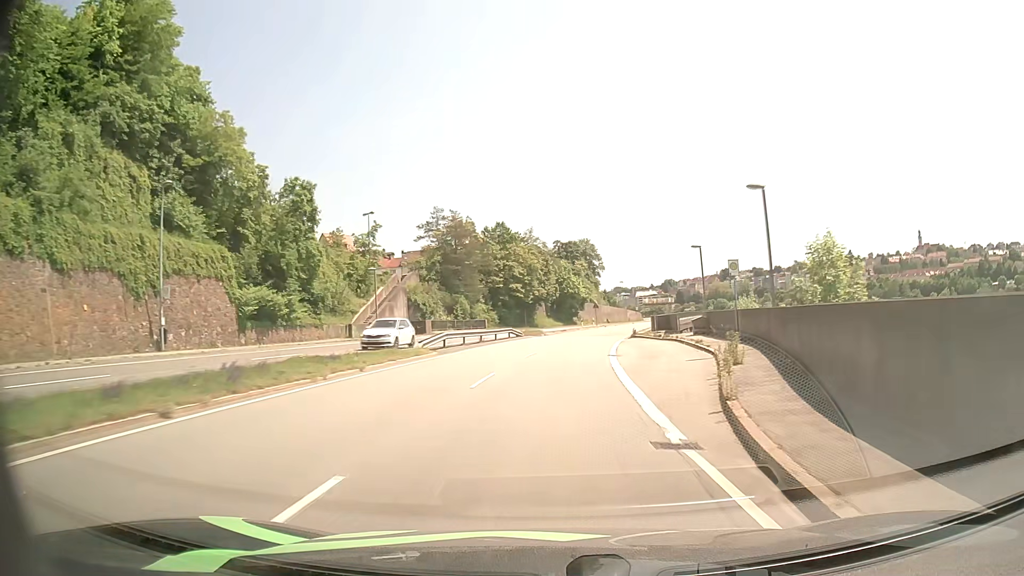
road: primary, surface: asphalt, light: Day
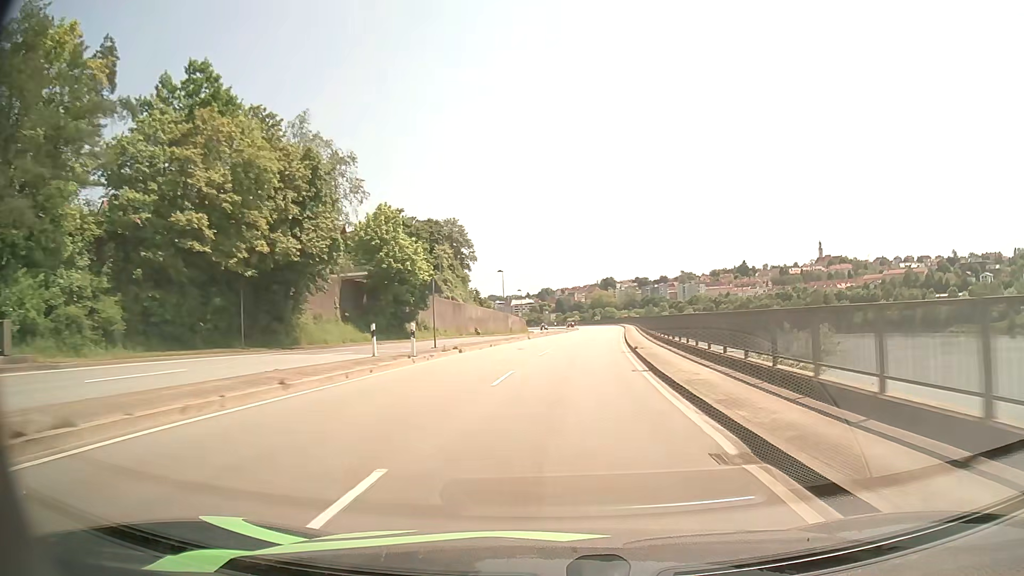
(+5.5, +58.9) m; +11°
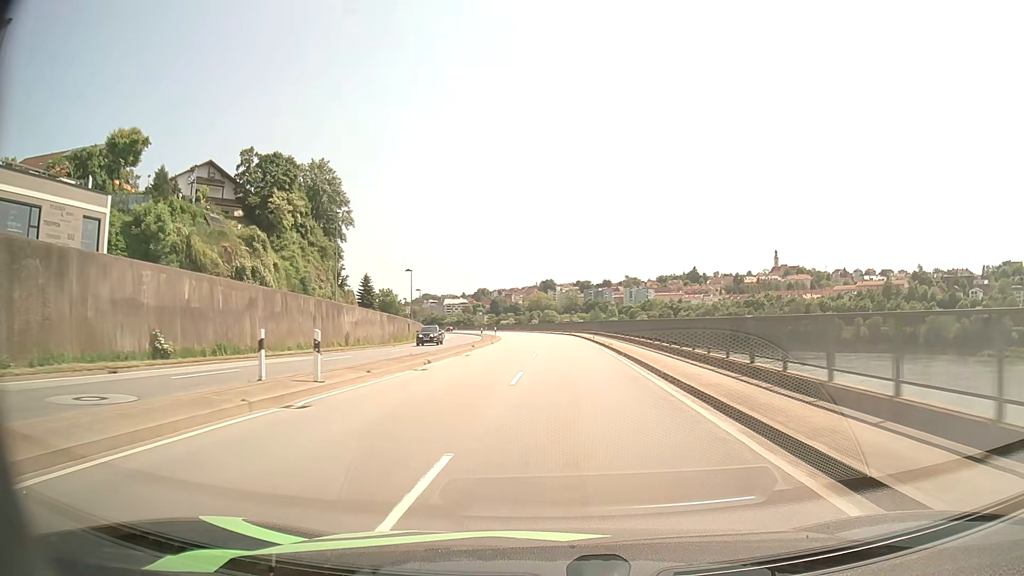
(+4.2, +58.6) m; +5°
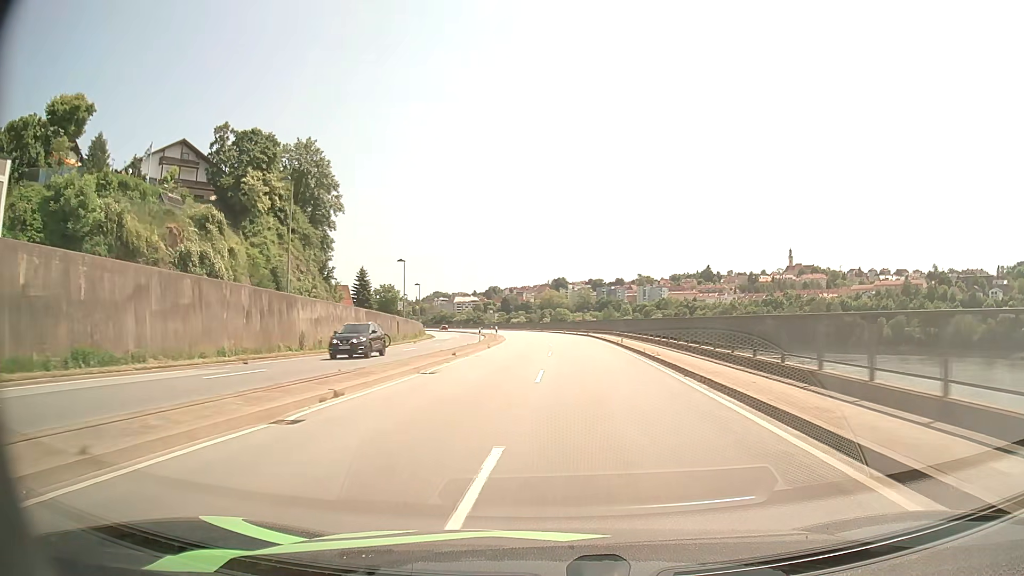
(-0.1, +11.6) m; -1°
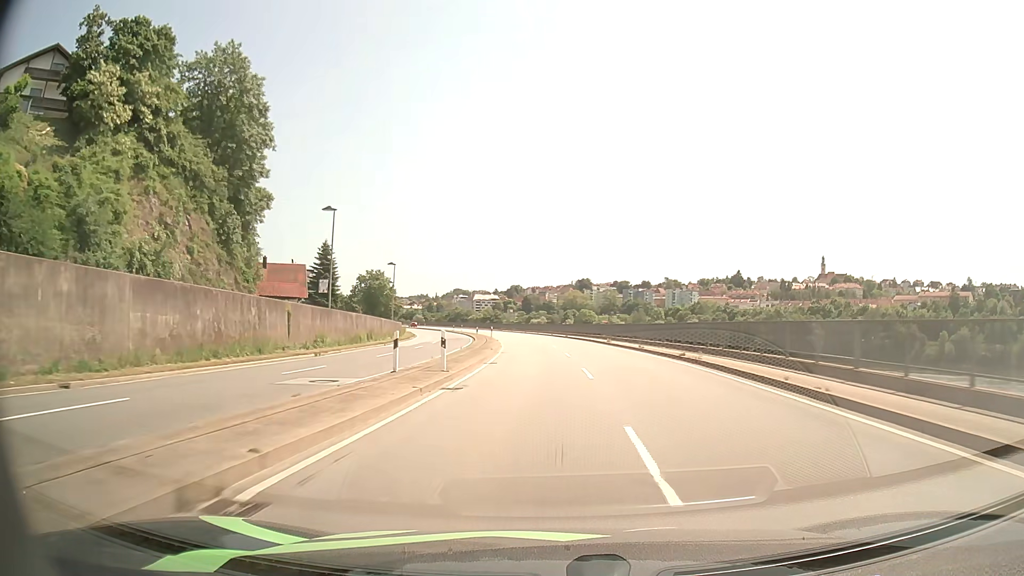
(-0.6, +34.4) m; -2°
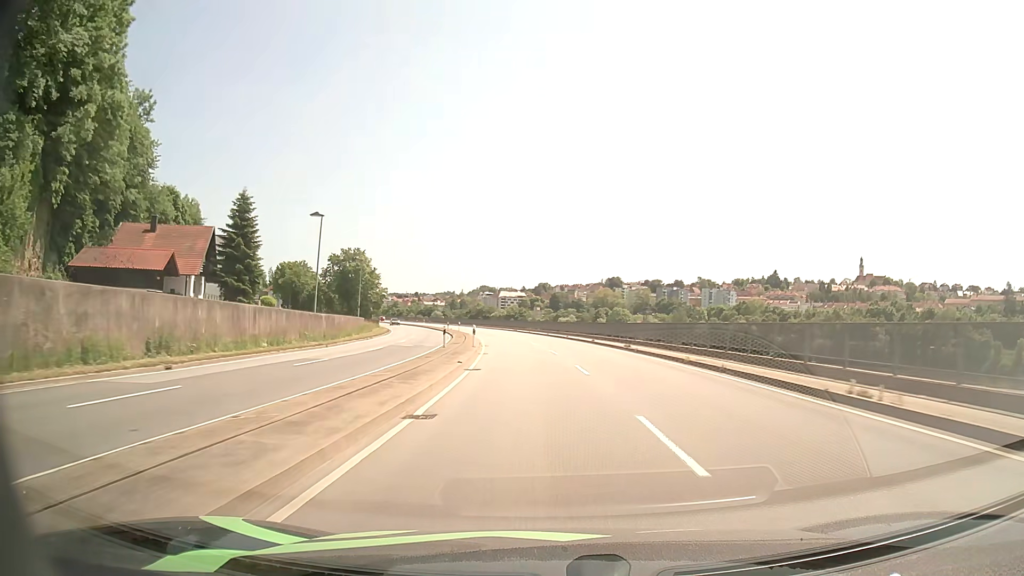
(-0.6, +35.1) m; -2°
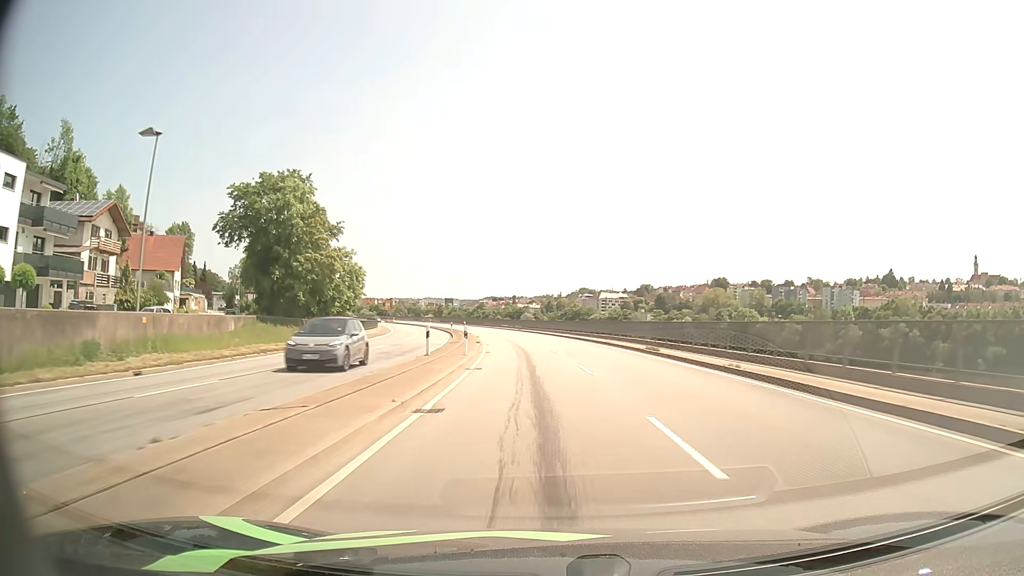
(-4.4, +59.8) m; -9°
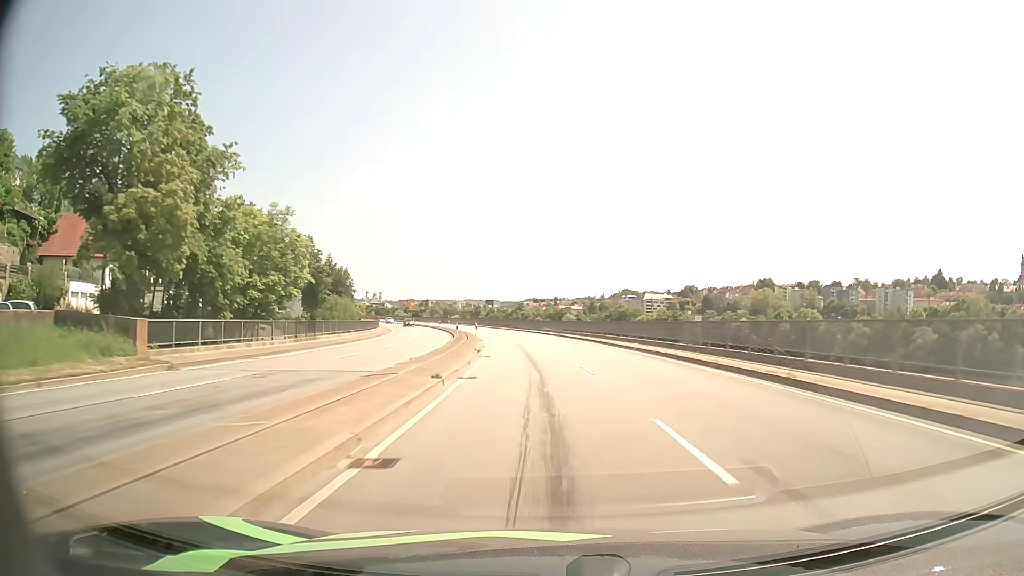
(-0.7, +24.3) m; -3°
(0, +10) (0, +20) (-1, +30) (-2, +40) (-3, +50) (-4, +60) (-6, +70) (-8, +79) (-10, +89) (-12, +99) m
